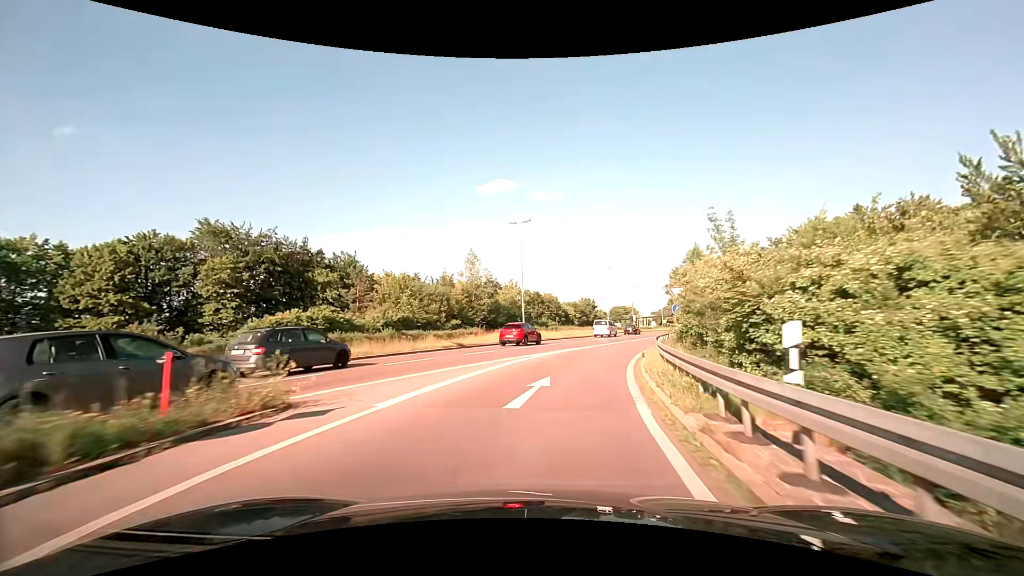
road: trunk_link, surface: asphalt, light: Day
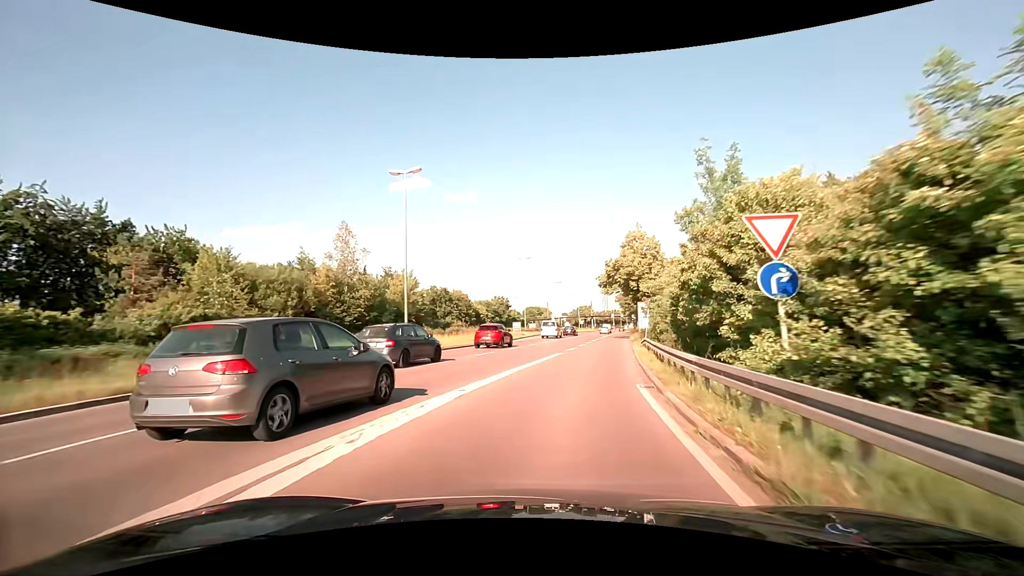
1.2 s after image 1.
(+1.3, +16.8) m; +9°
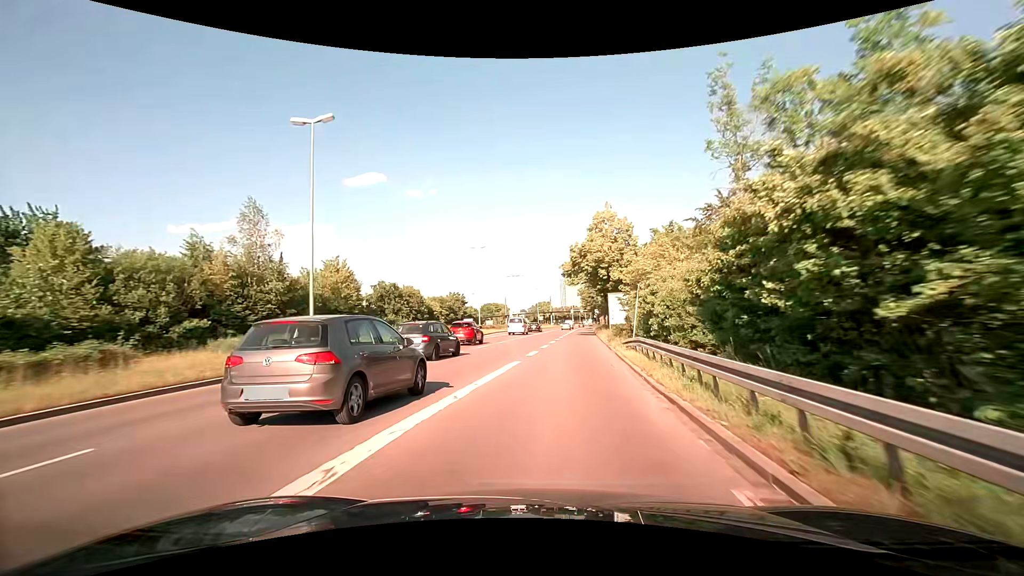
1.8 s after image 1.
(+0.5, +8.0) m; +6°
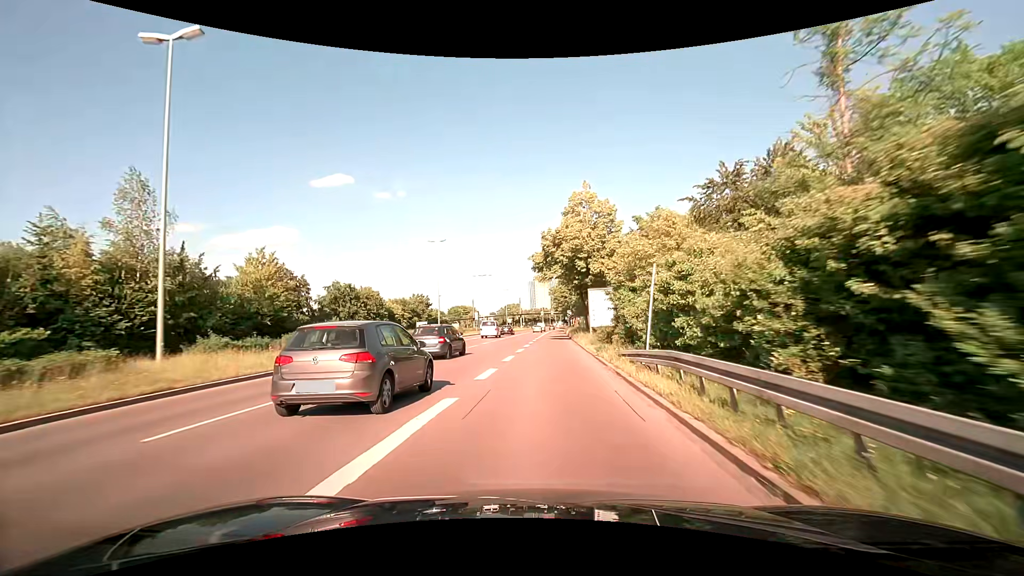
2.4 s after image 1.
(+0.2, +7.9) m; +4°
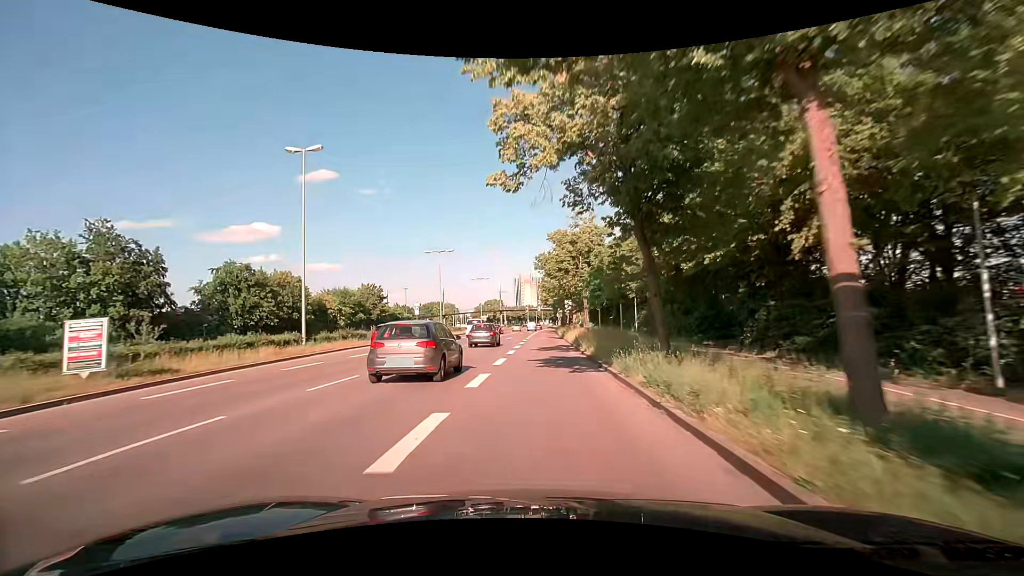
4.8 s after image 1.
(+0.6, +32.8) m; +1°
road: primary
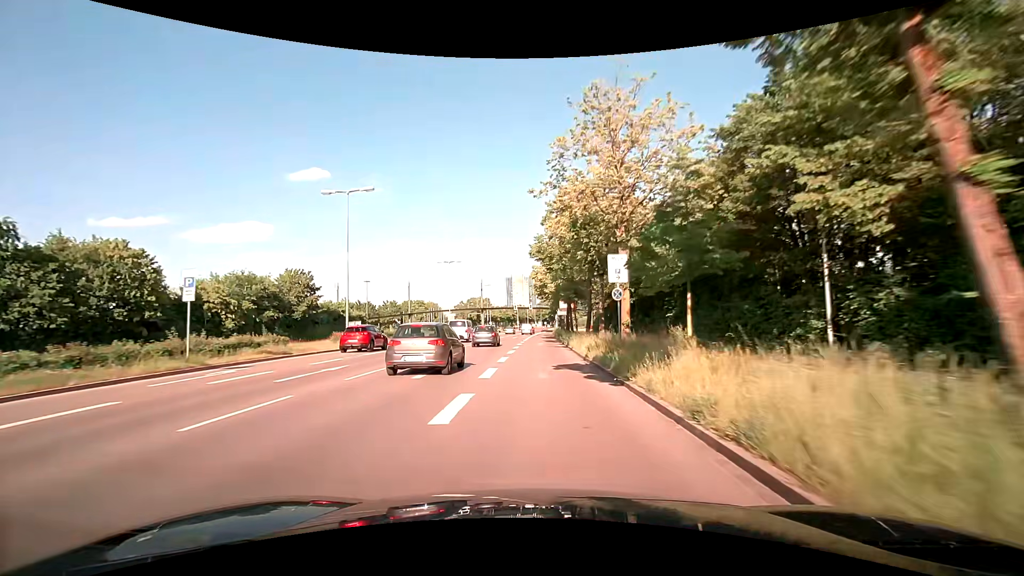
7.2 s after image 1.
(+0.2, +33.8) m; +1°
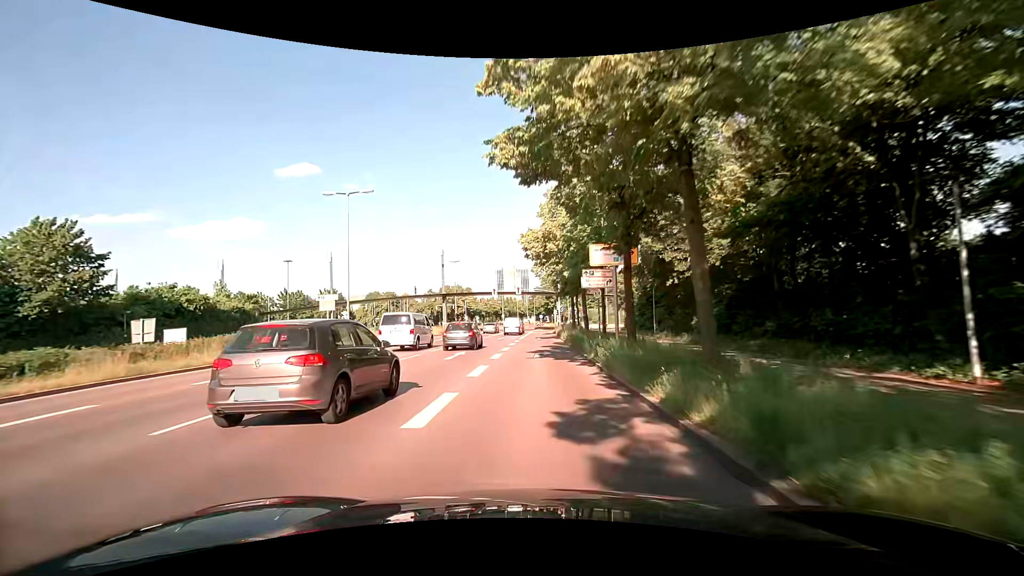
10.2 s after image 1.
(+0.3, +42.4) m; 0°
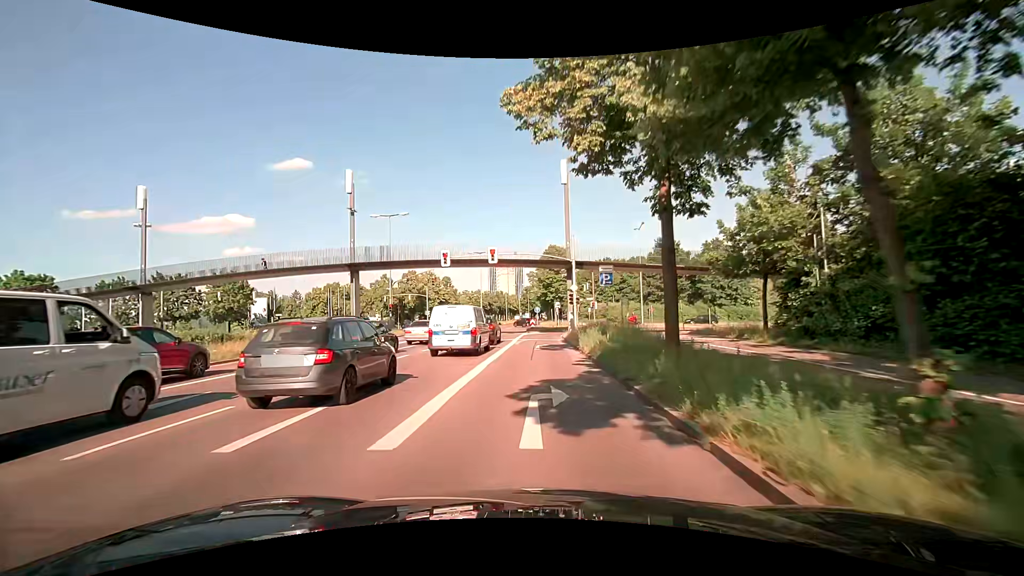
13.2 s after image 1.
(+0.3, +36.6) m; +2°
(0, +10) (0, +20) (0, +30) (-1, +40) (+3, +49) (+11, +53) (+21, +55) (+31, +55) (+41, +56) (+51, +55) m
